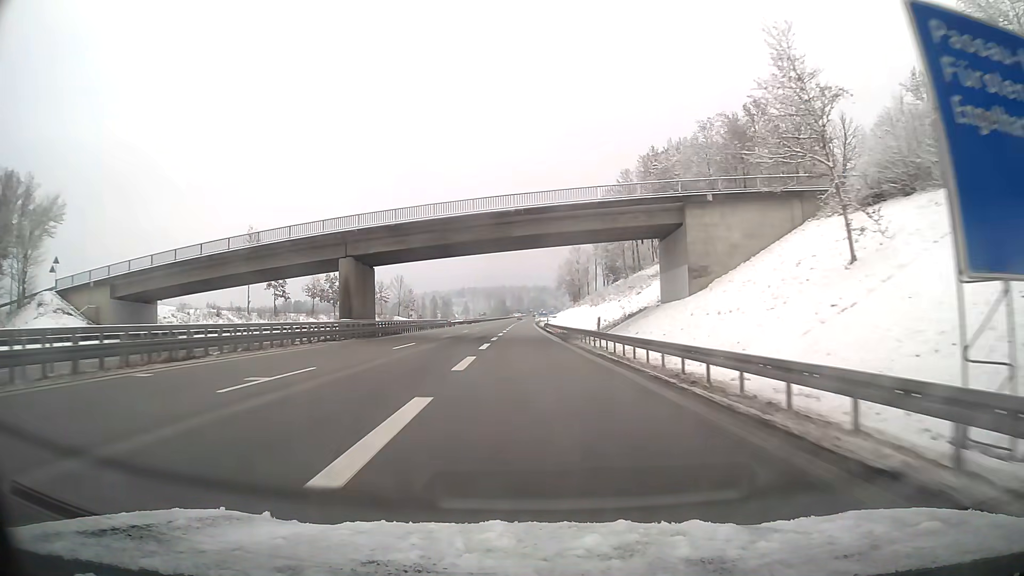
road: motorway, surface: asphalt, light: Day
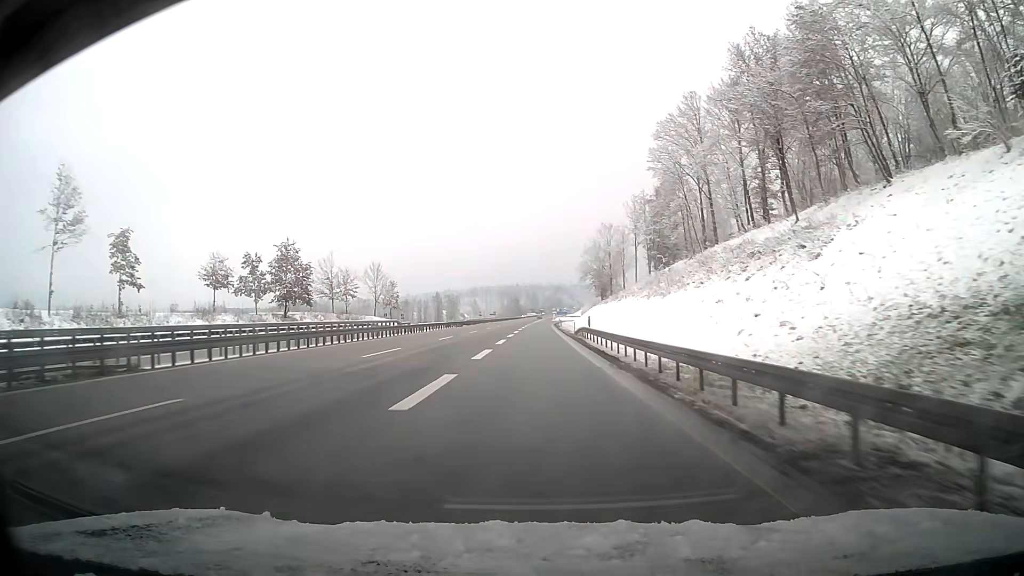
(-0.6, +43.1) m; -2°
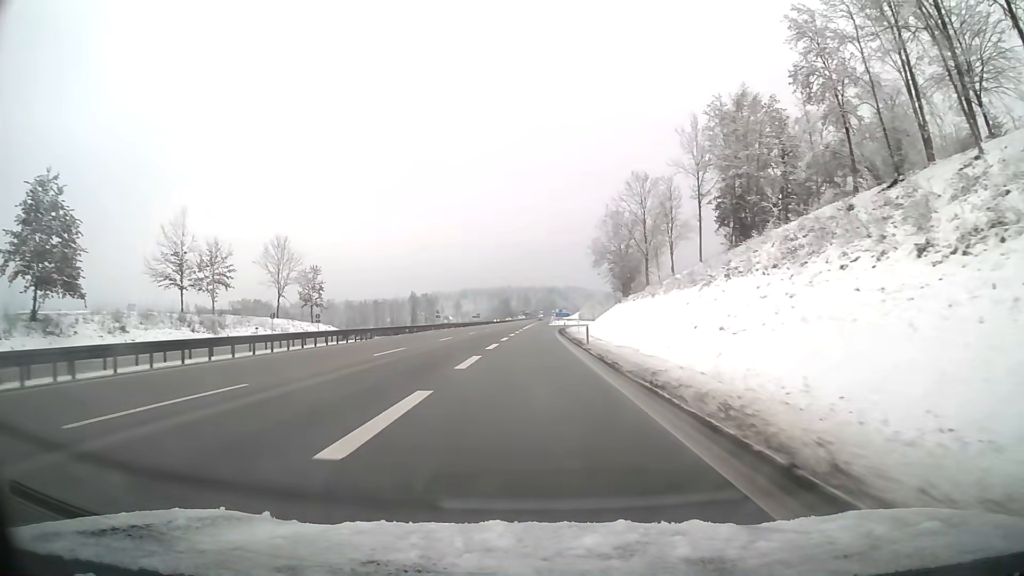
(+0.5, +51.2) m; +1°
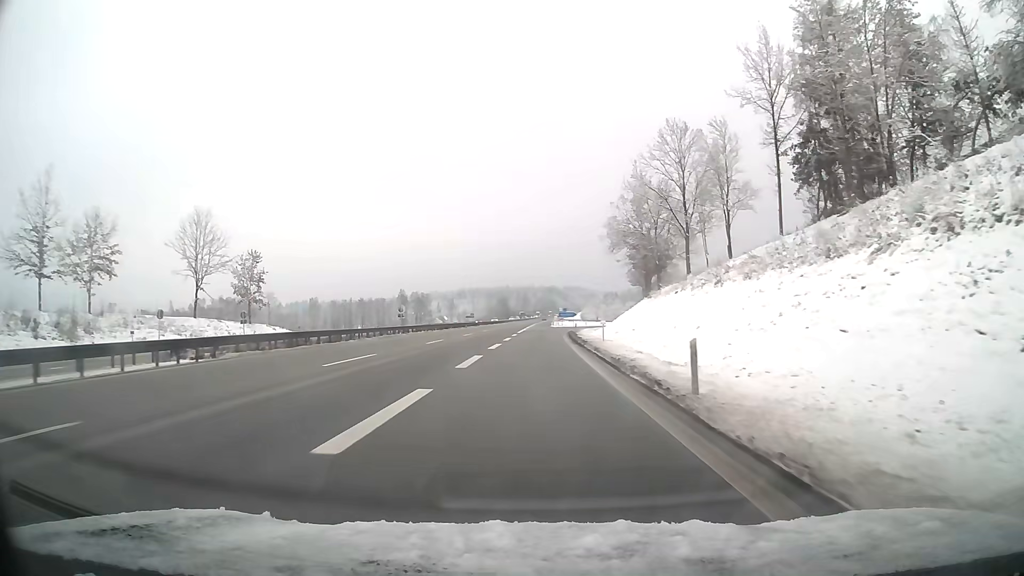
(0.0, +23.6) m; 0°
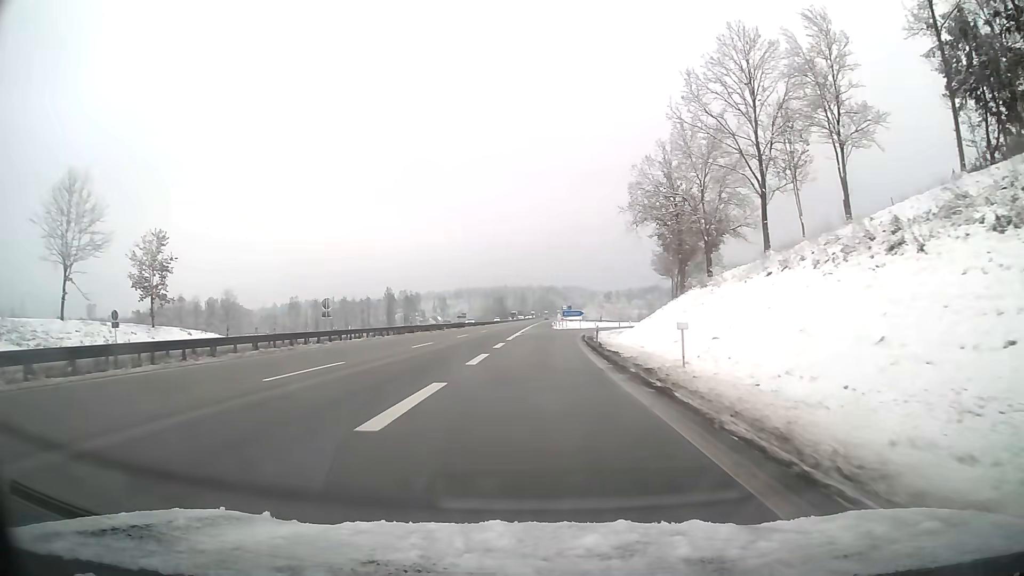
(0.0, +22.4) m; 0°
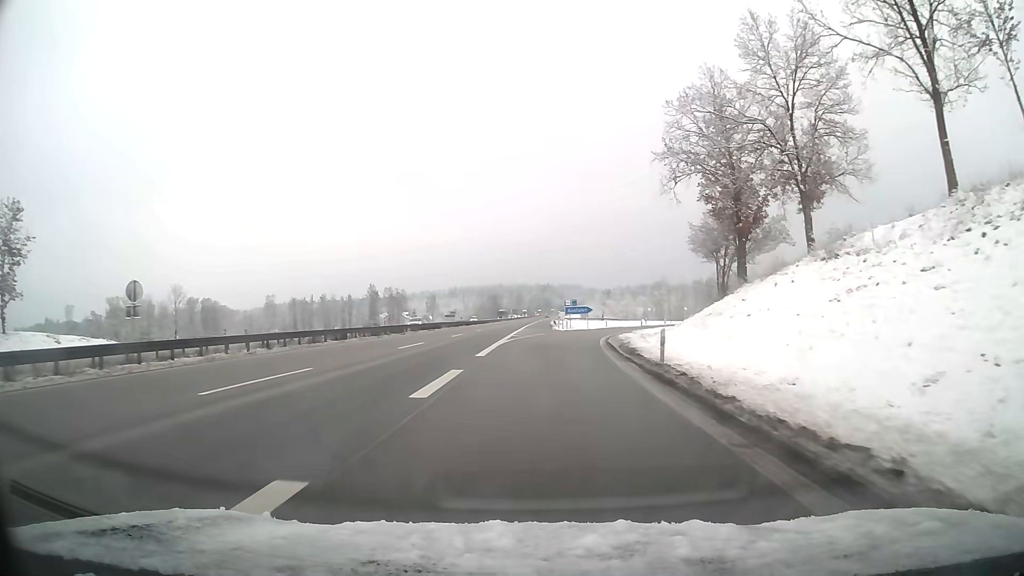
(+0.1, +20.7) m; +1°
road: motorway_link
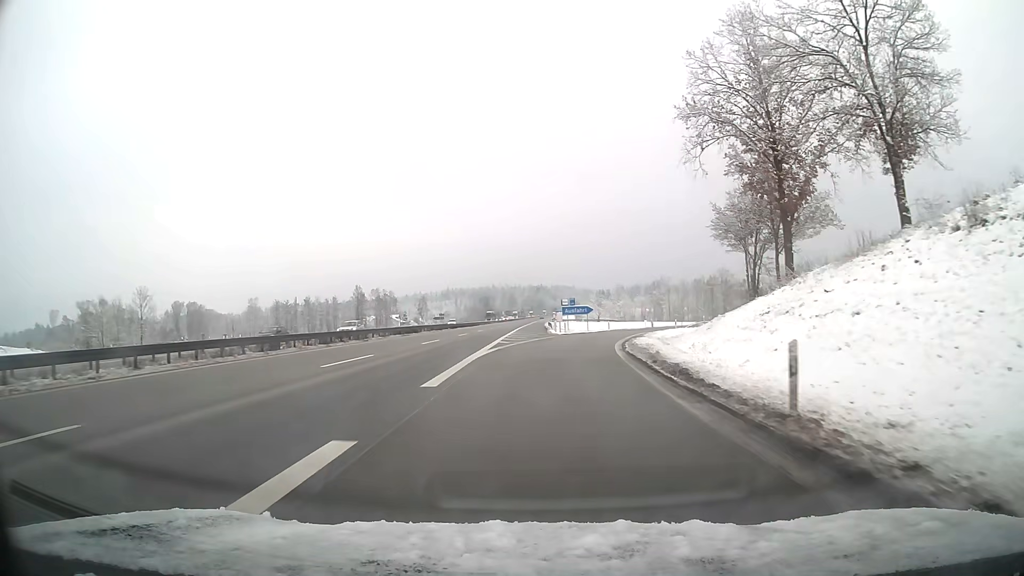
(+0.1, +9.9) m; +1°
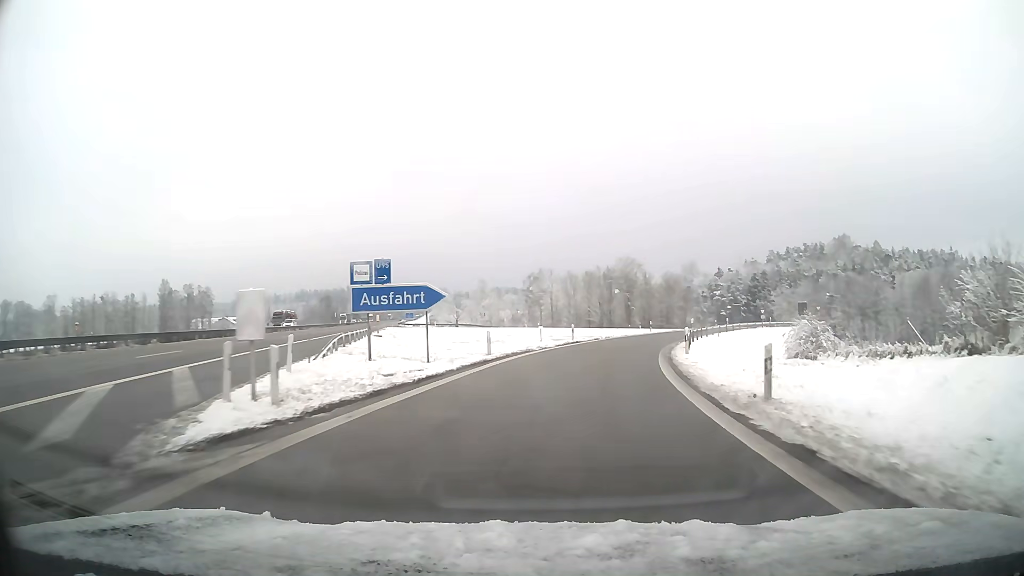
(+4.4, +47.1) m; +13°
(0, +10) (+1, +20) (+3, +30) (+6, +39) (+9, +49) (+13, +58) (+17, +67) (+22, +76) (+27, +85) (+32, +93) m
